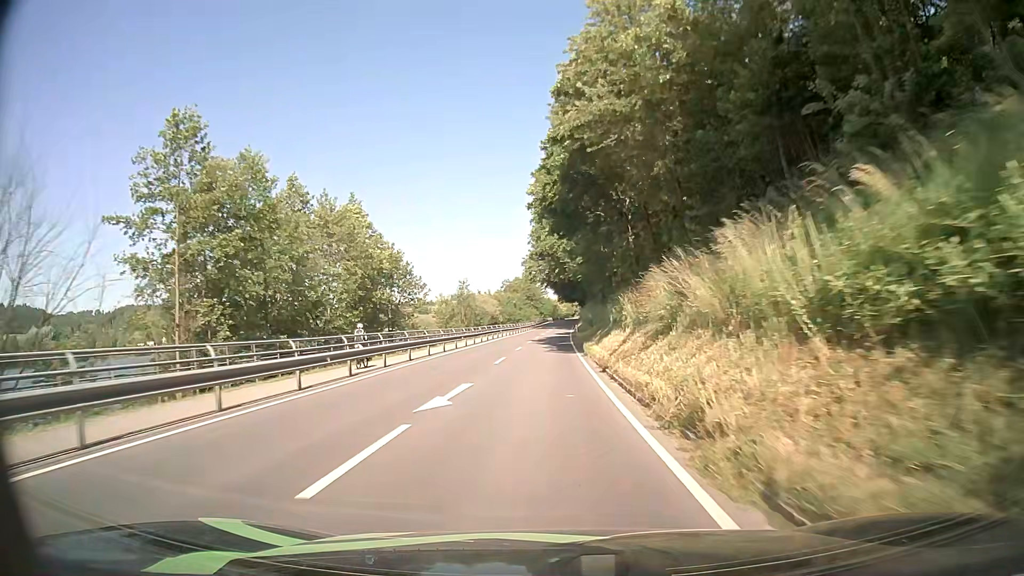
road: secondary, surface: asphalt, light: Day
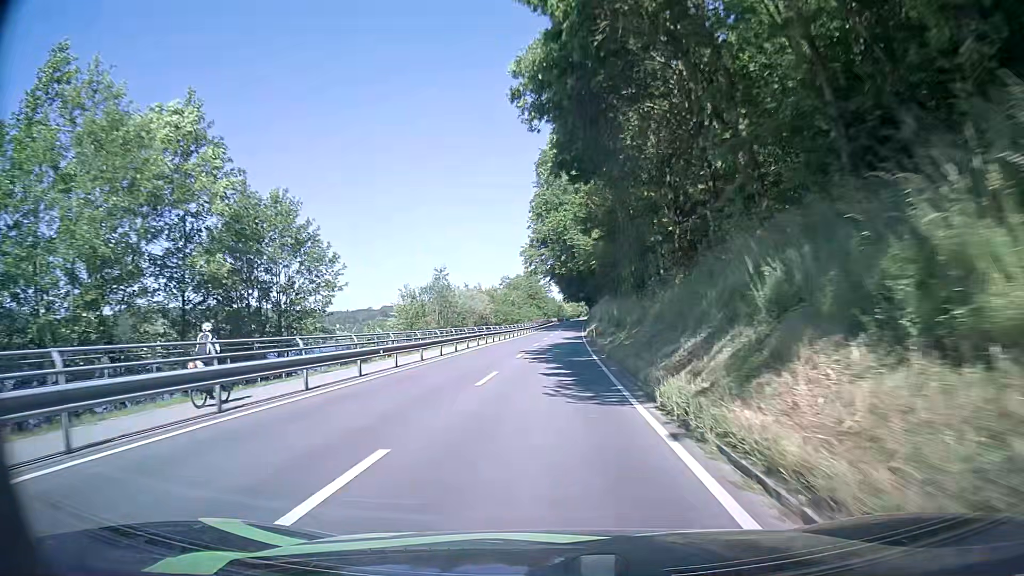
(+0.2, +20.6) m; 0°
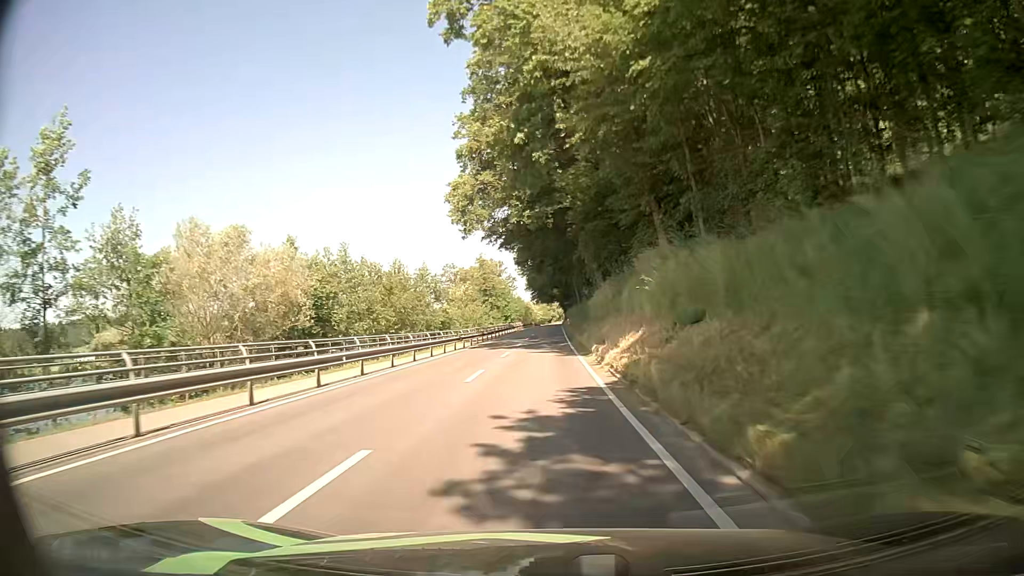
(+1.1, +50.2) m; +3°
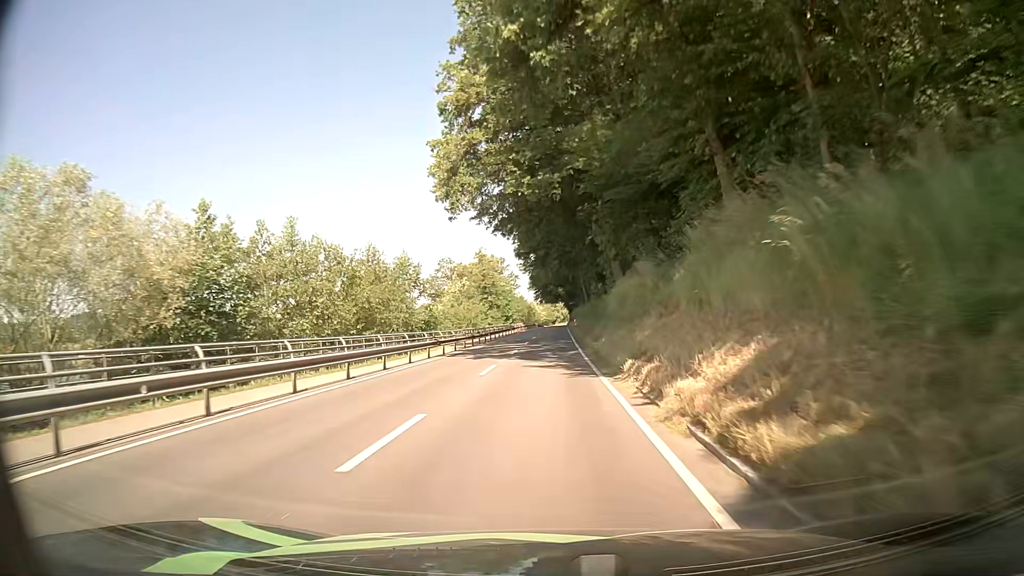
(-0.1, +10.0) m; 0°
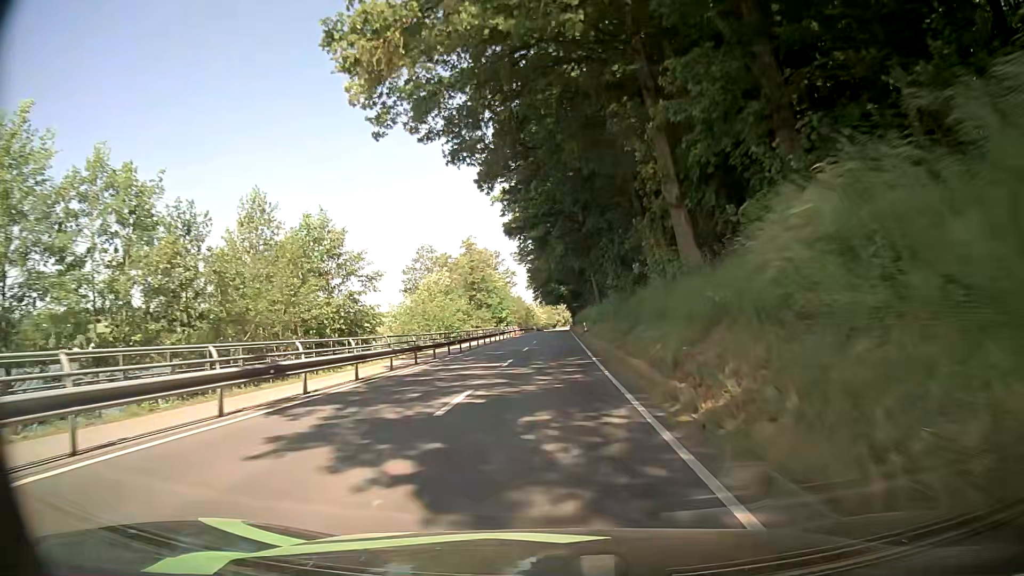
(-0.2, +20.0) m; 0°
